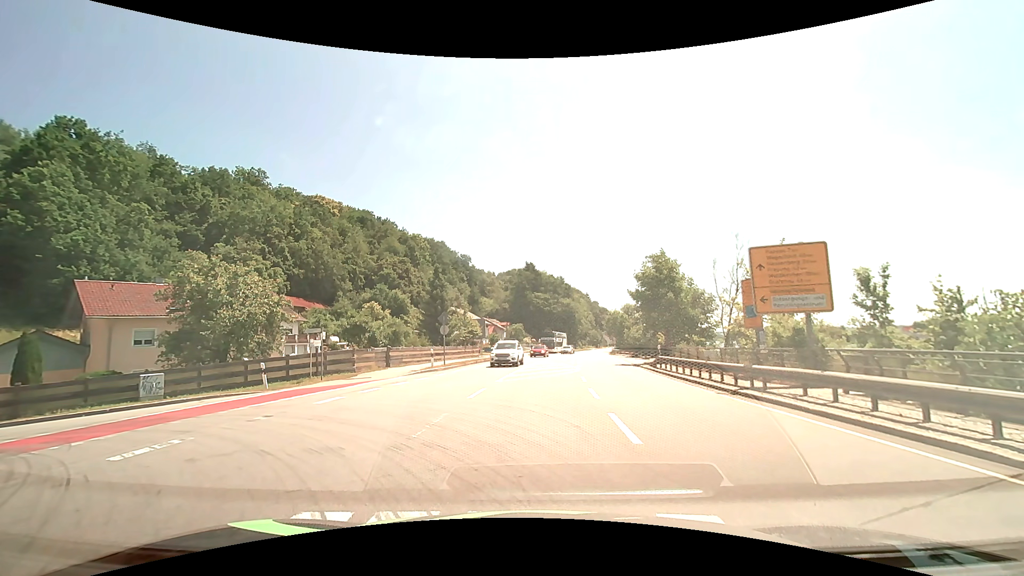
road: primary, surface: asphalt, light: Day
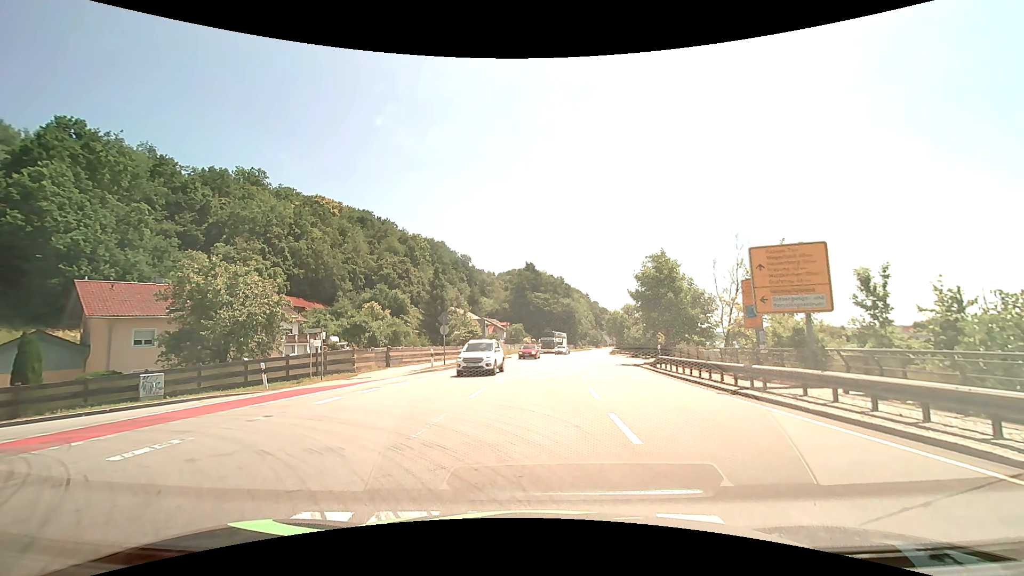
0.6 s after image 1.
(0.0, 0.0) m; 0°
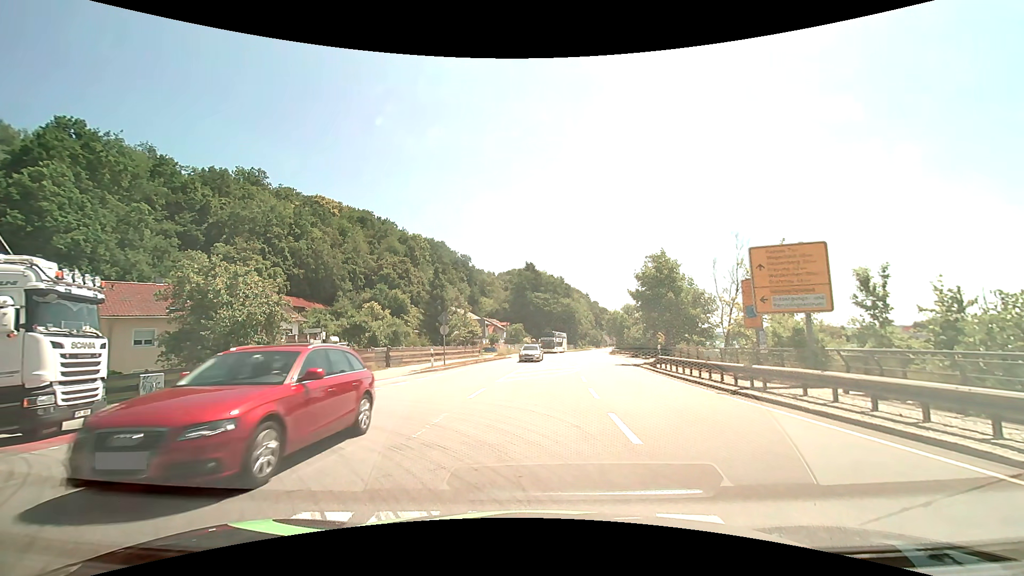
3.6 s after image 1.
(0.0, 0.0) m; 0°
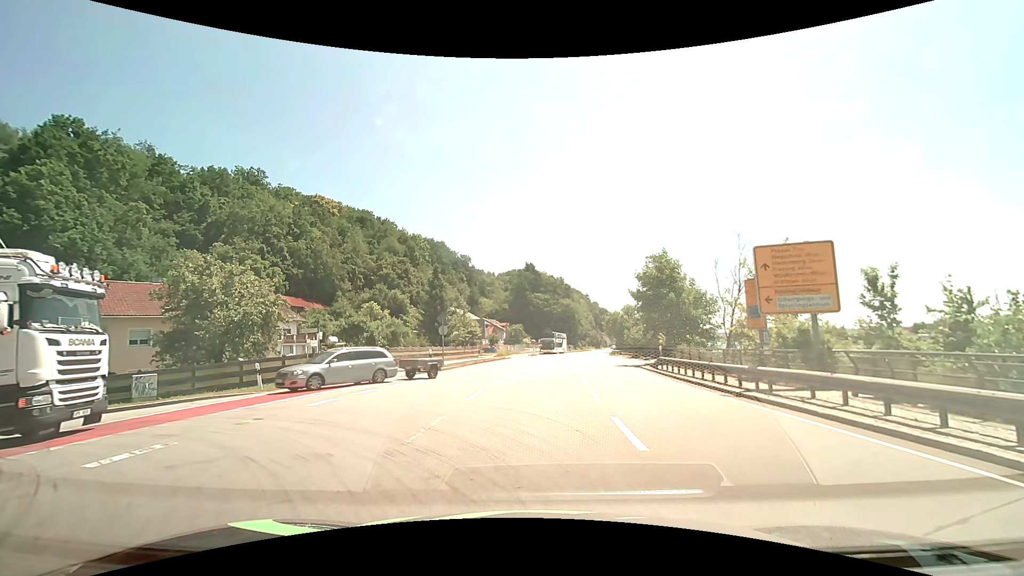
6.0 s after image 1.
(0.0, +0.3) m; 0°
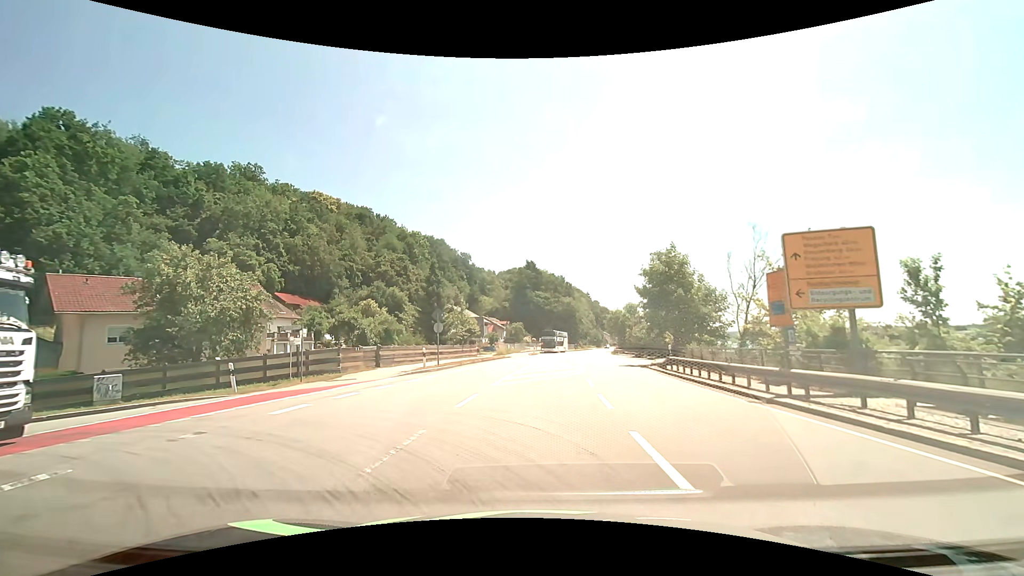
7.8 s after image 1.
(0.0, +1.9) m; 0°
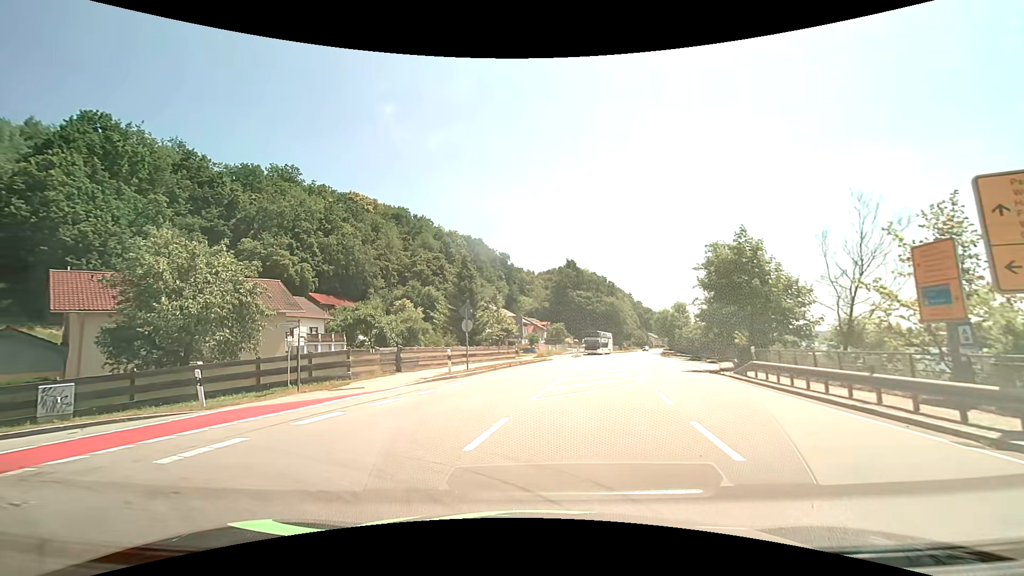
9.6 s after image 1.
(0.0, +4.8) m; -3°
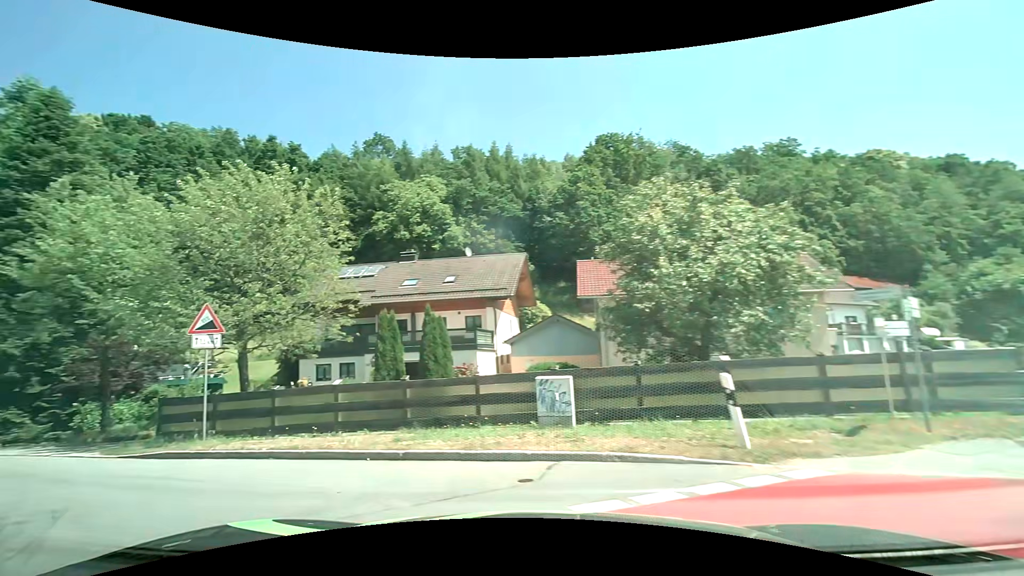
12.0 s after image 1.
(-3.6, +8.2) m; -55°
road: tertiary
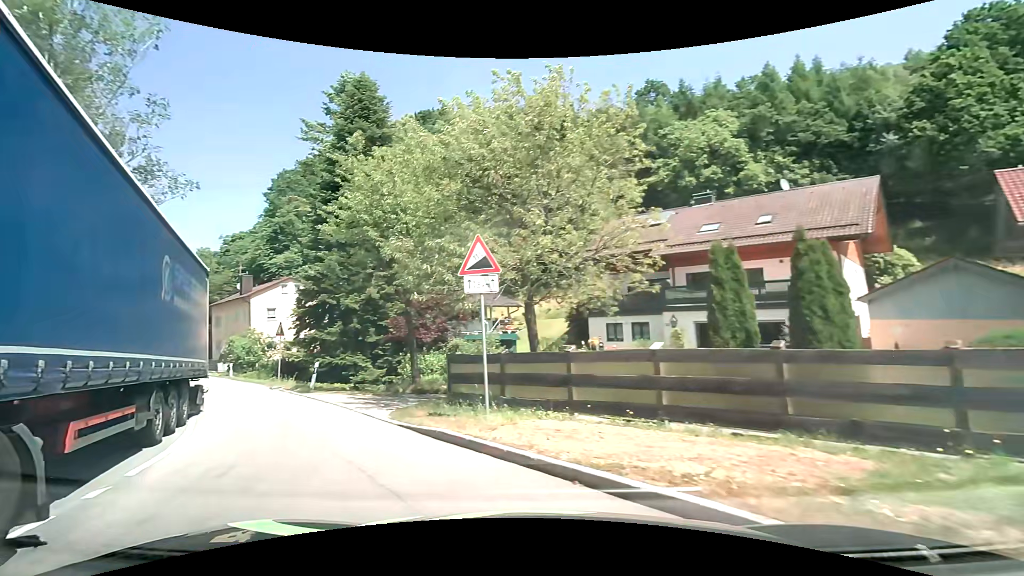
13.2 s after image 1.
(-1.4, +4.9) m; -29°
(-3, +9) (-9, +17) (-16, +25) (-22, +32) (-29, +40) (-36, +47) (-42, +55) (-49, +62) (-55, +70) (-61, +78) m
